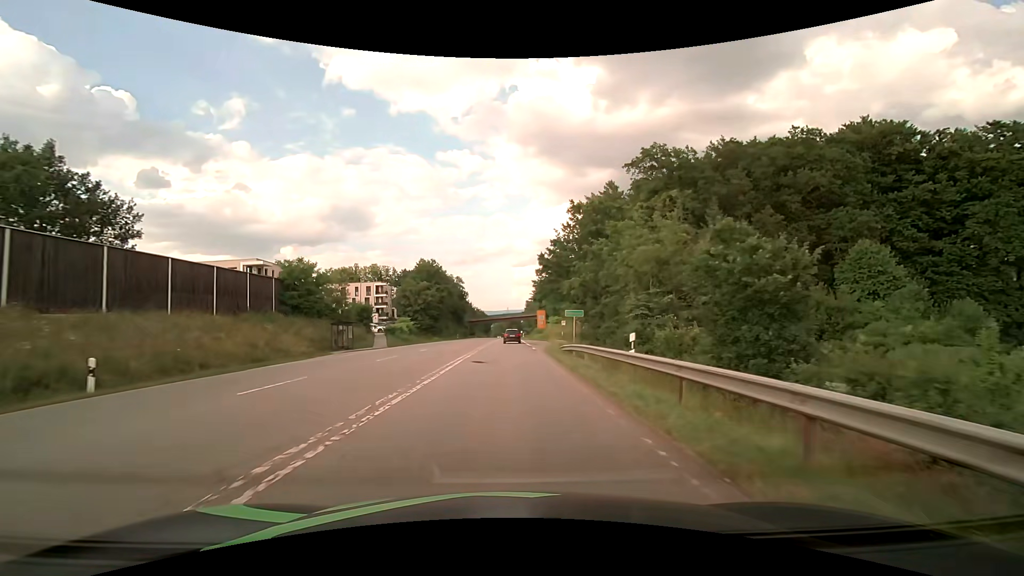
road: secondary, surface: asphalt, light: Day
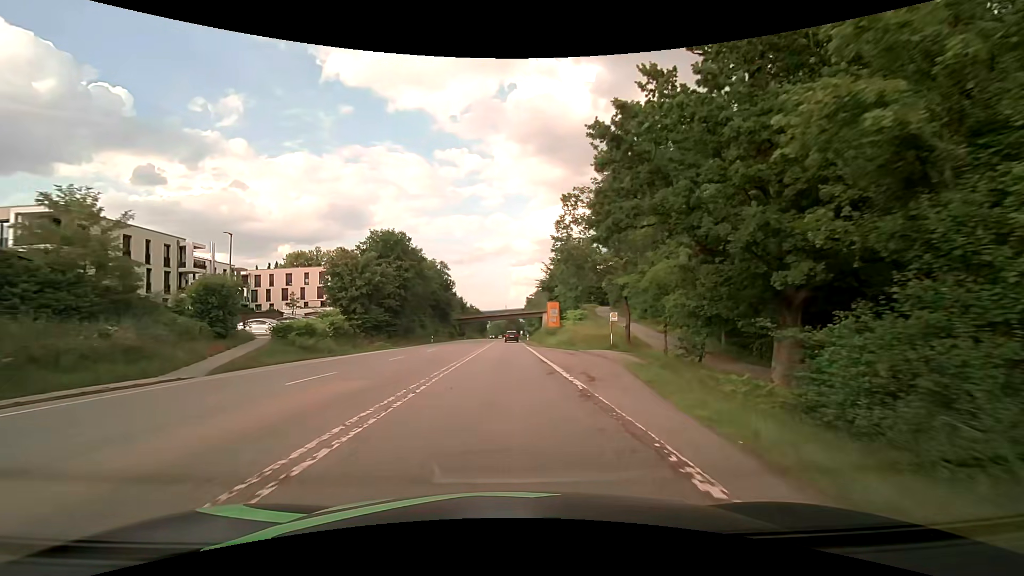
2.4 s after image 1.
(+0.1, +32.1) m; 0°
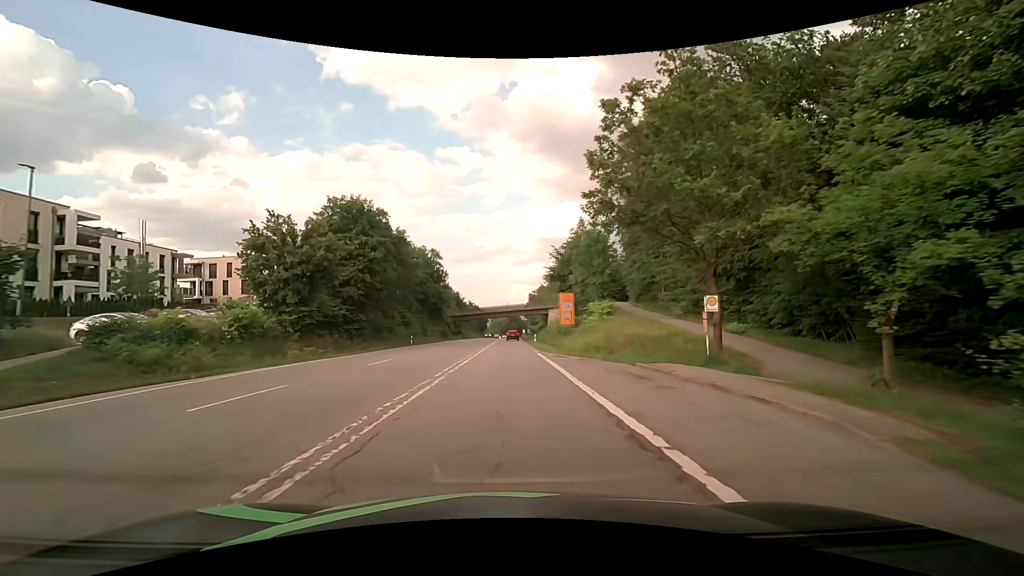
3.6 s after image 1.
(0.0, +15.8) m; 0°
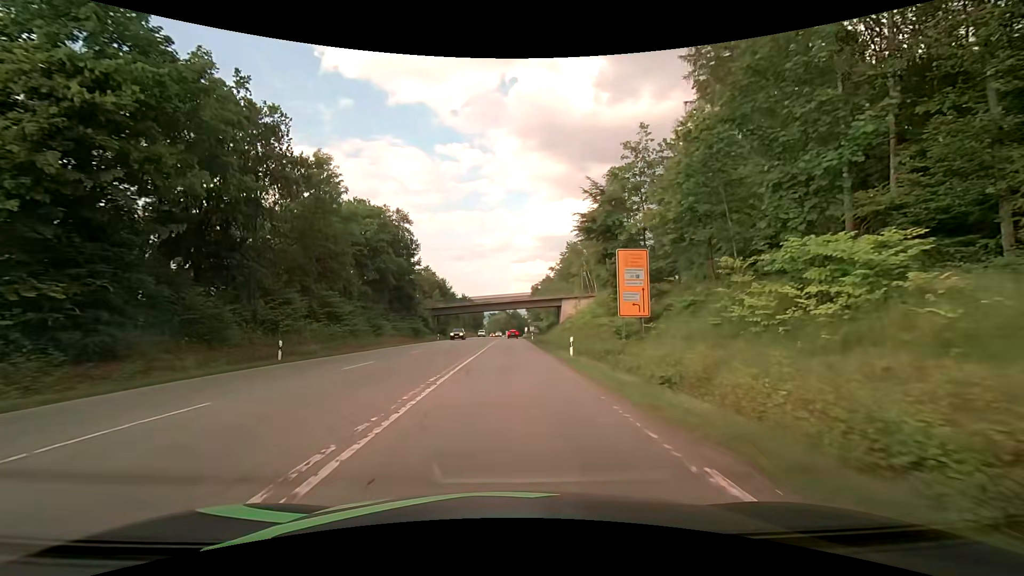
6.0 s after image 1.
(+0.2, +31.5) m; +1°
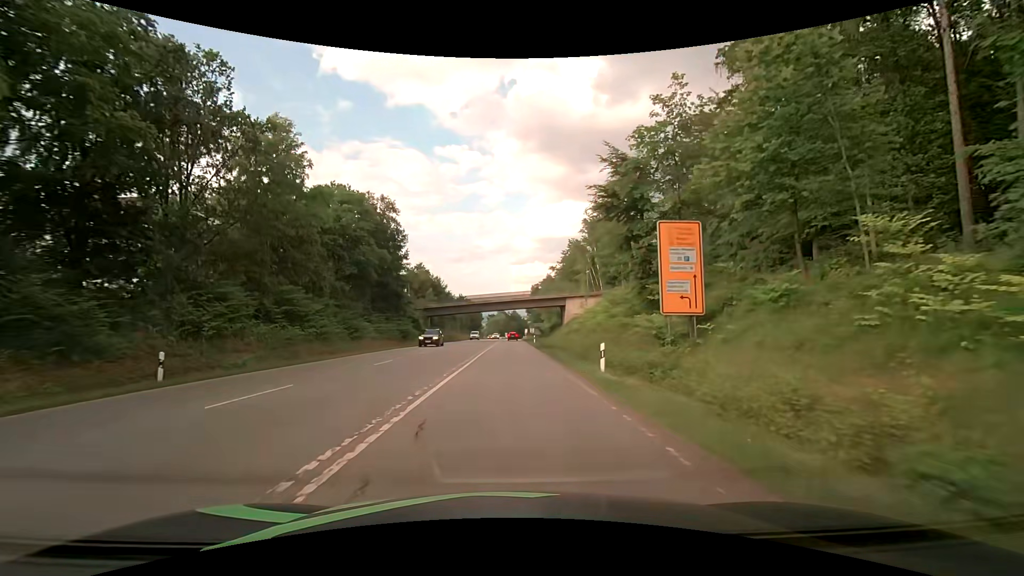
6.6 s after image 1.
(0.0, +7.8) m; 0°
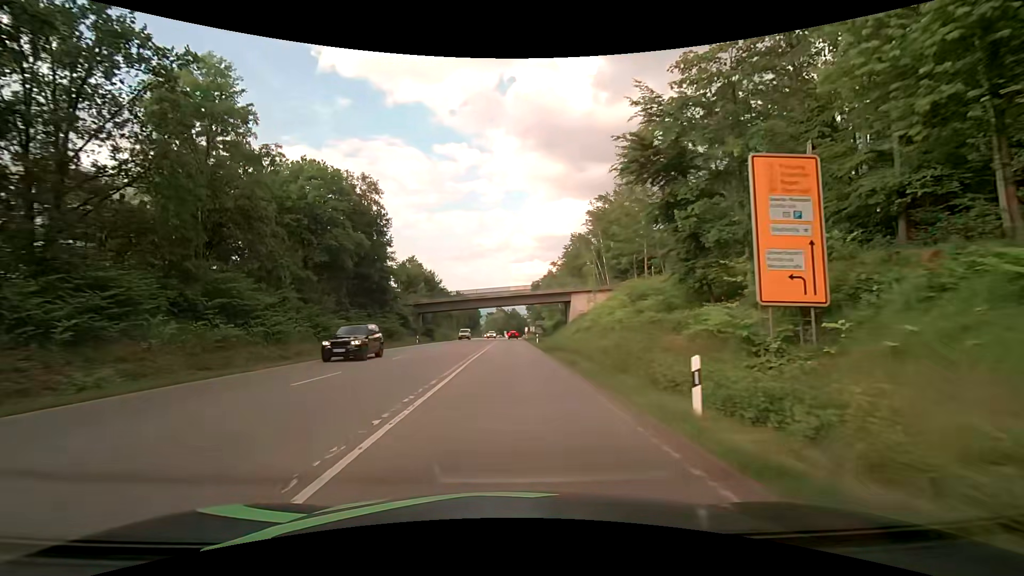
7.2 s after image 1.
(0.0, +7.8) m; 0°
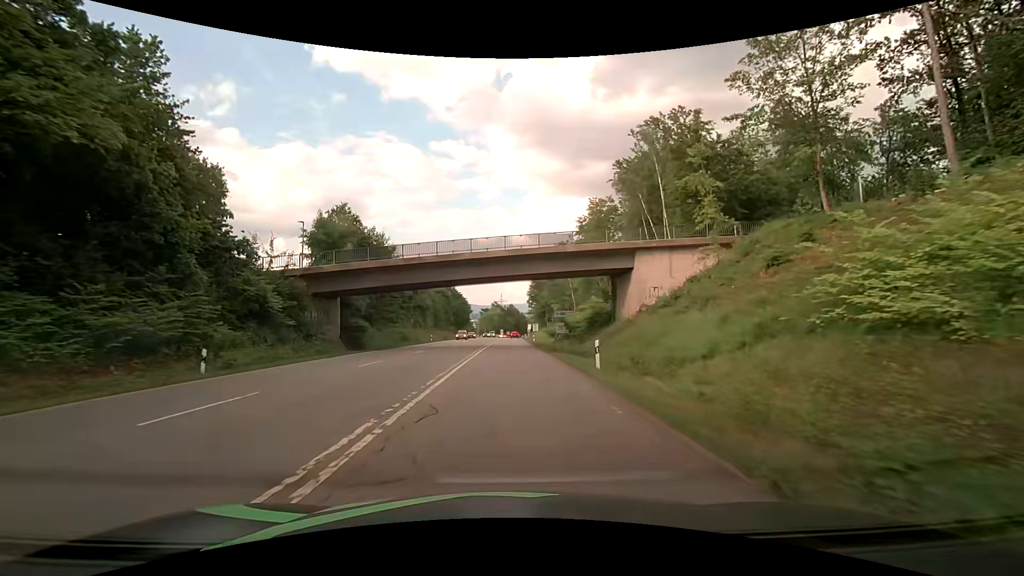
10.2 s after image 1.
(0.0, +39.8) m; 0°
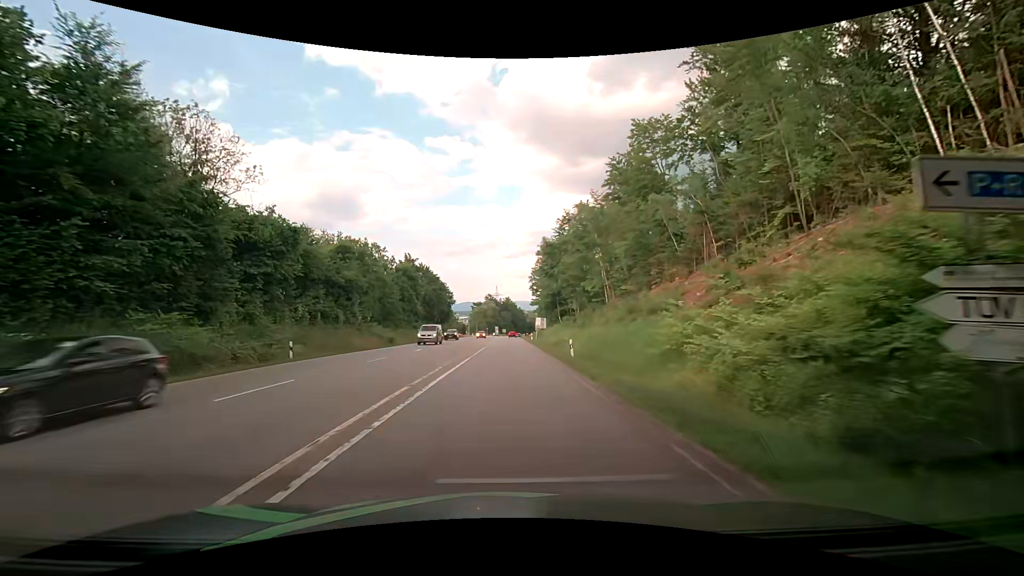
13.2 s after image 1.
(+0.5, +43.5) m; 0°
(0, +10) (0, +20) (0, +30) (0, +40) (0, +50) (0, +60) (+1, +70) (+1, +80) (+1, +90) (+1, +100) m
